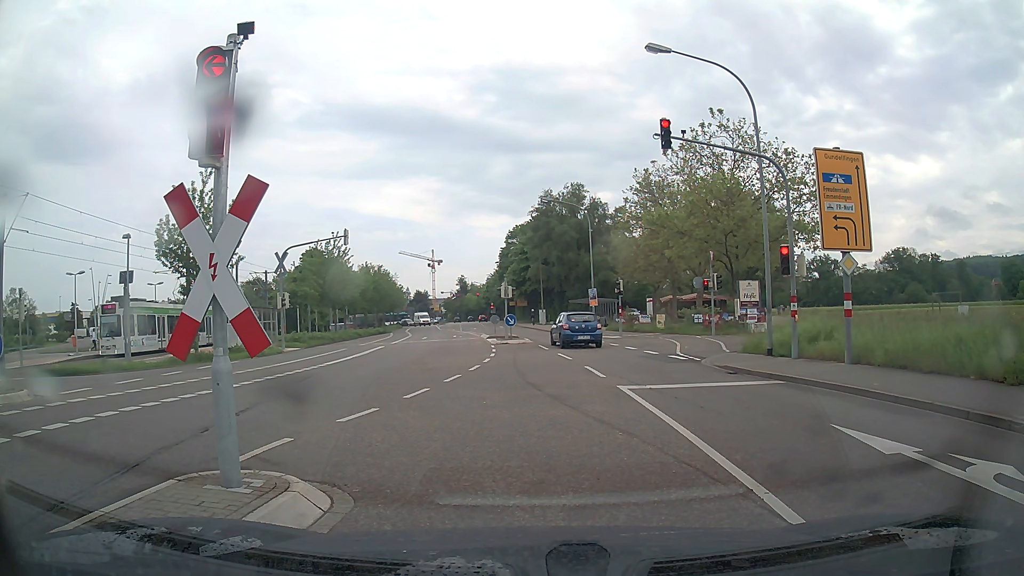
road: tertiary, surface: asphalt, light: Day
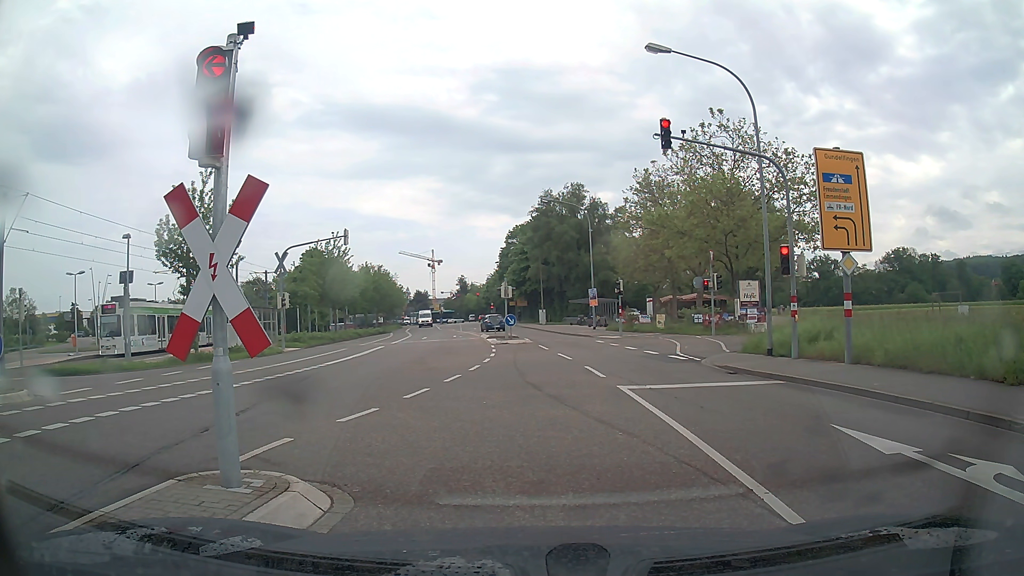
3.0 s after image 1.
(0.0, 0.0) m; 0°
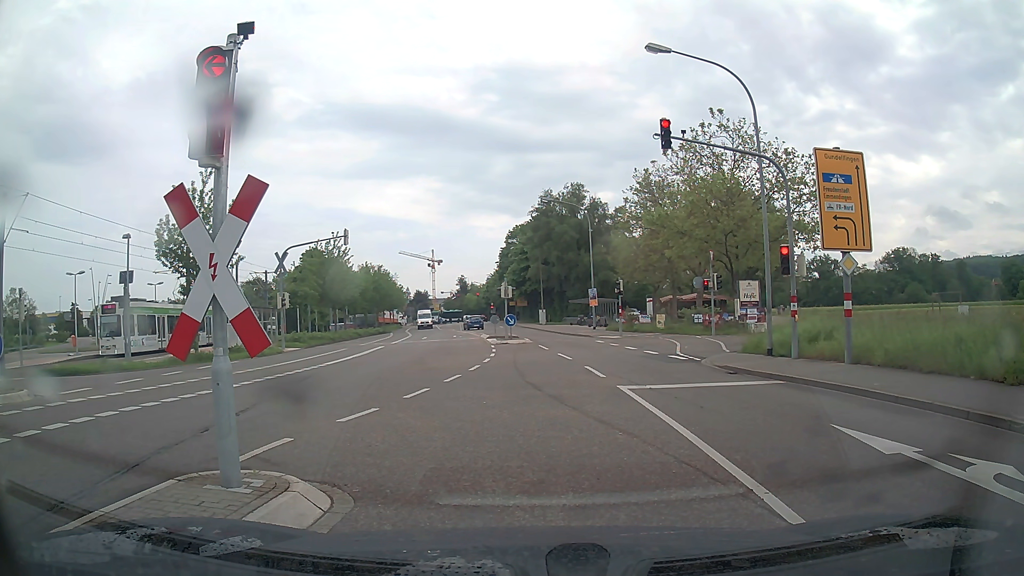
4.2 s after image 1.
(0.0, 0.0) m; 0°
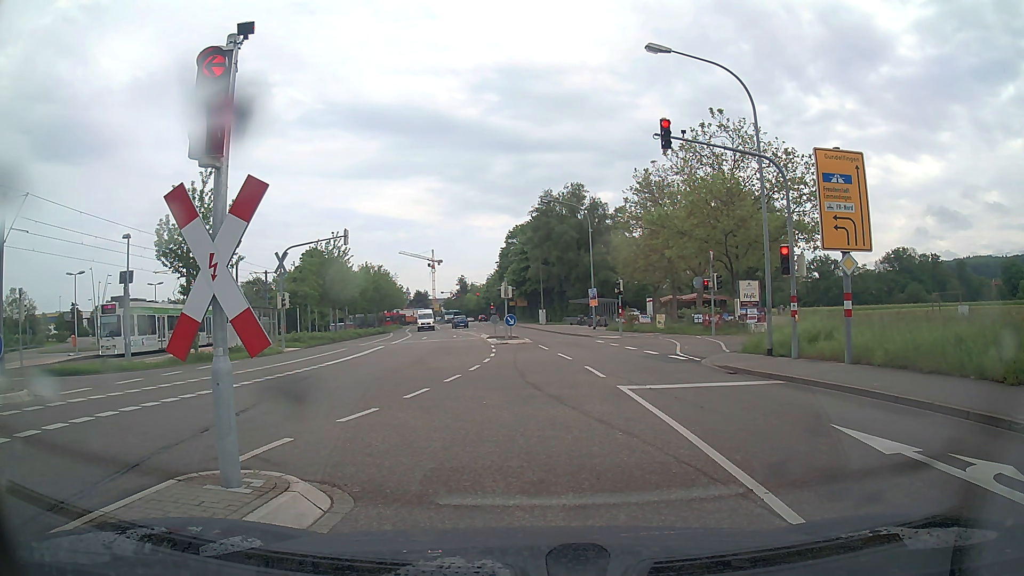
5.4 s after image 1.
(0.0, 0.0) m; 0°
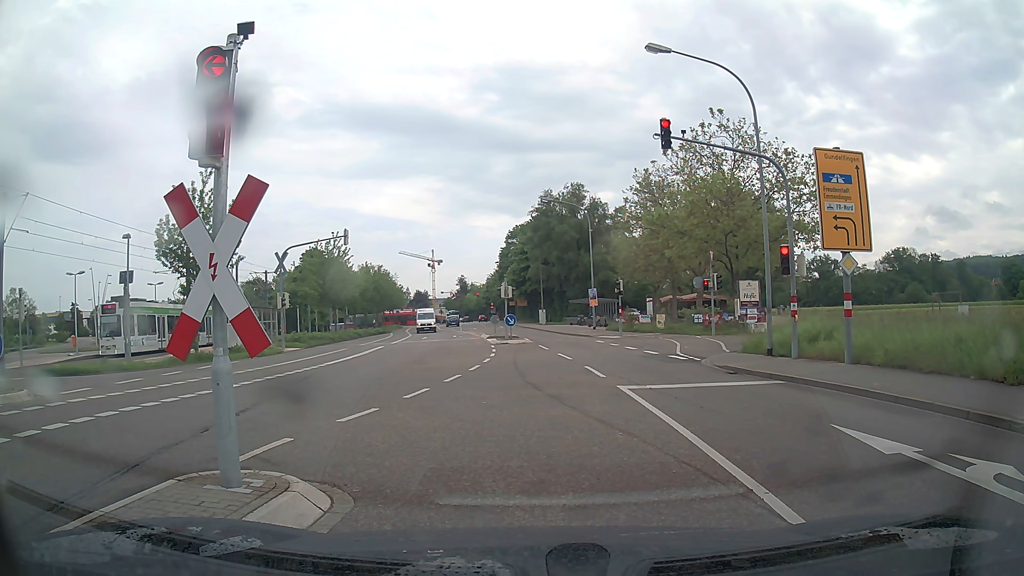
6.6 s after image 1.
(0.0, 0.0) m; 0°
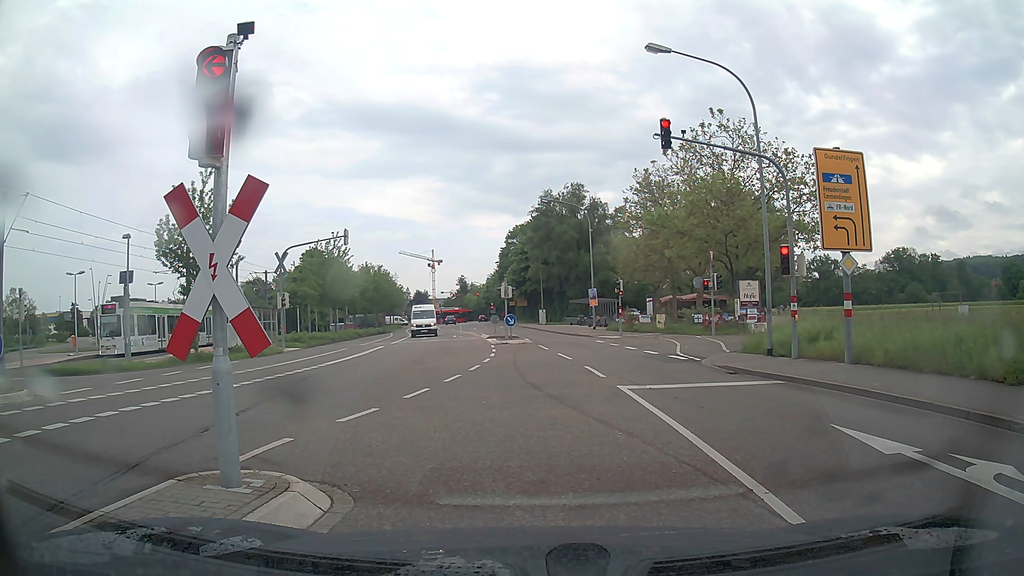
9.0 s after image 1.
(0.0, 0.0) m; 0°
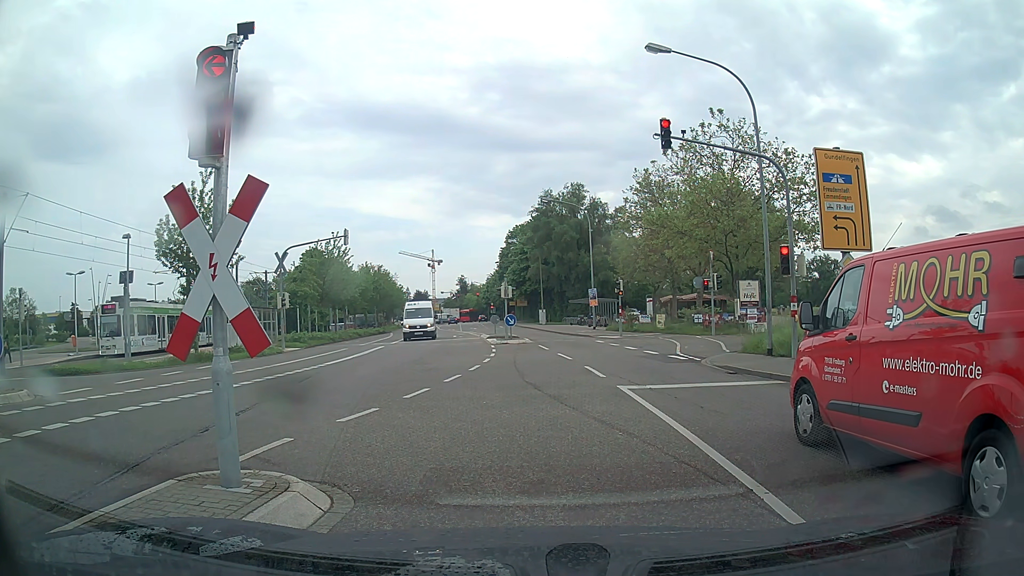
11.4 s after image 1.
(0.0, 0.0) m; 0°
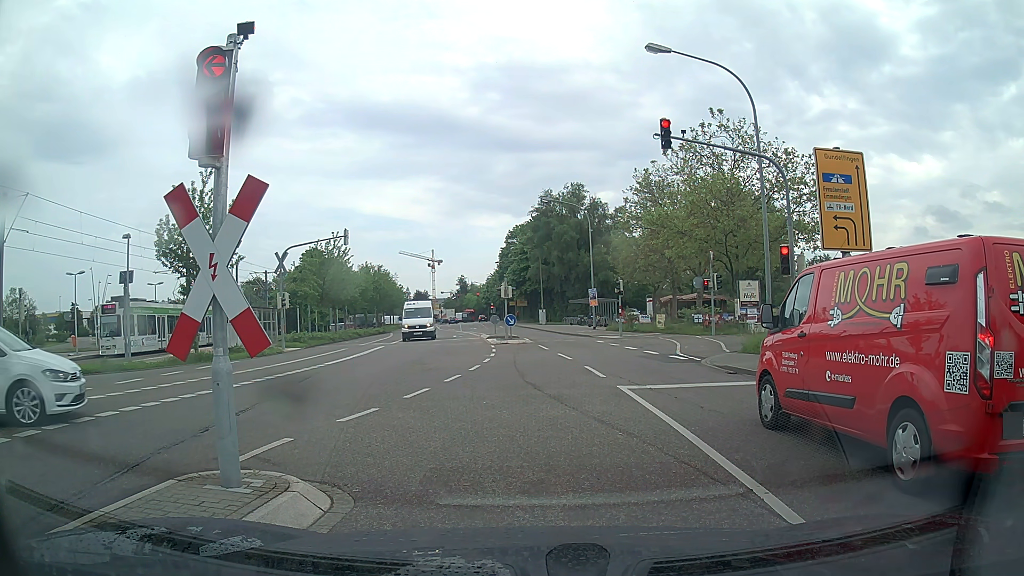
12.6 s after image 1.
(0.0, 0.0) m; 0°
